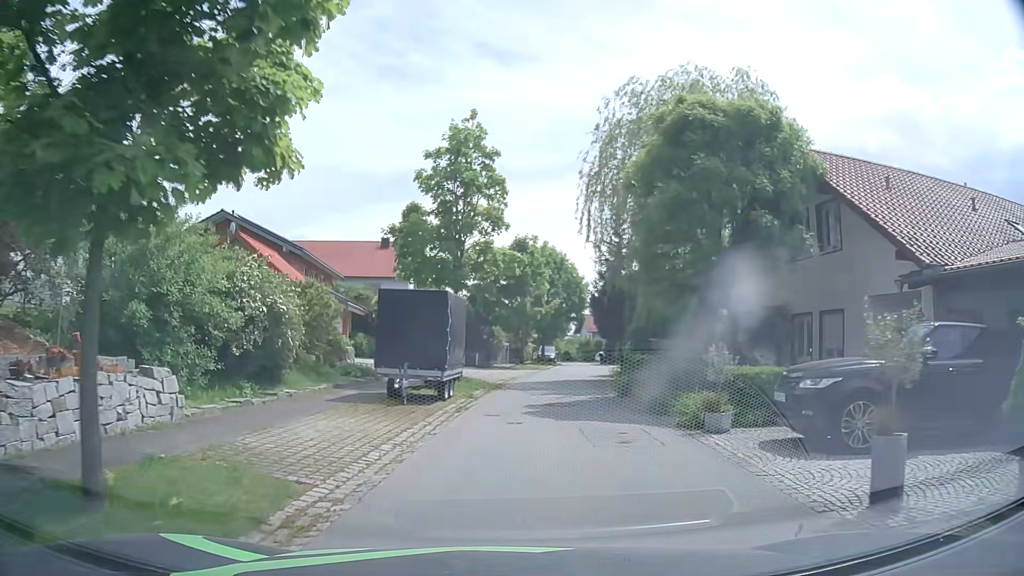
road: residential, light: Day
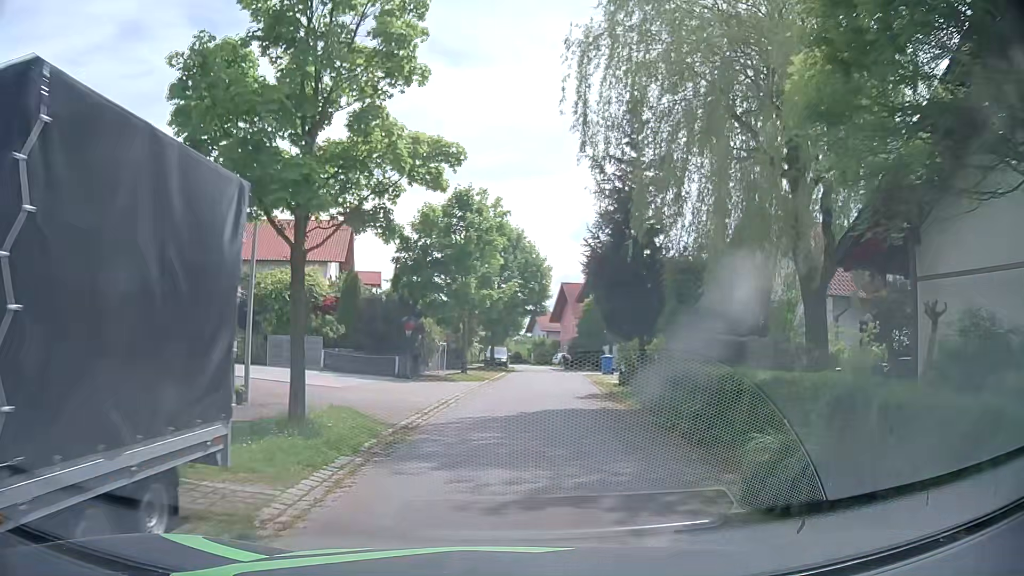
(+0.6, +12.8) m; +5°
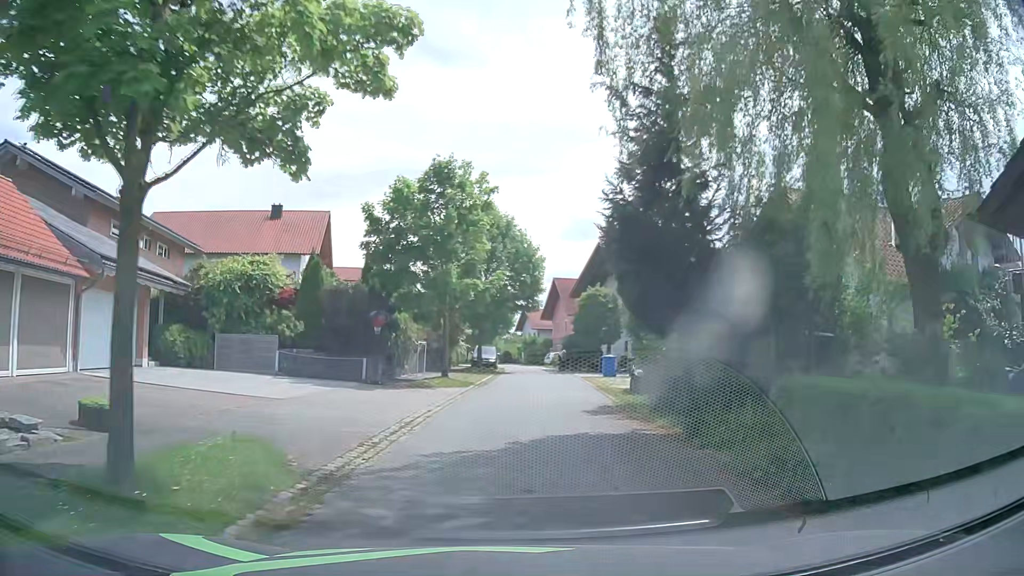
(0.0, +4.4) m; 0°
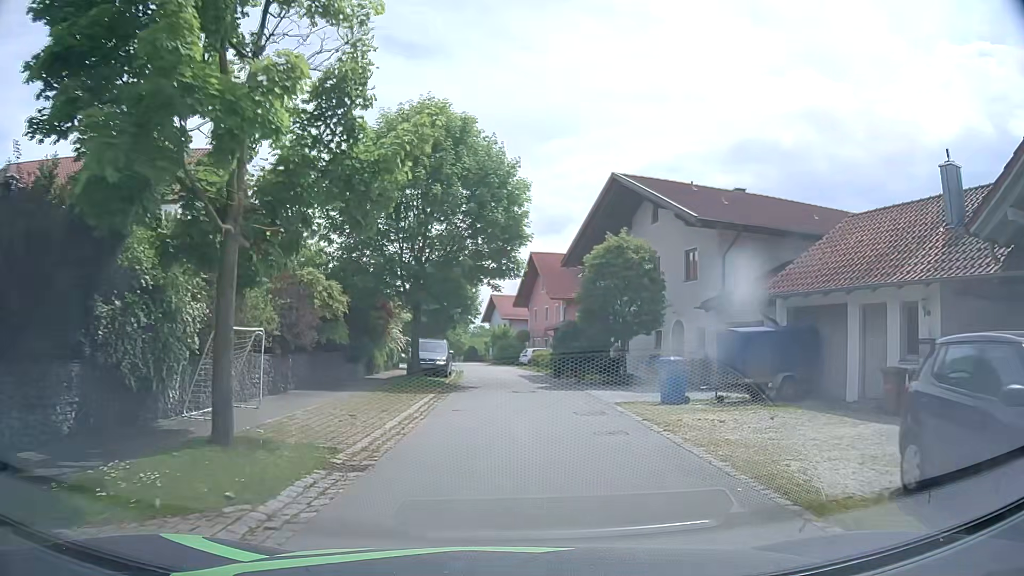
(+0.6, +17.8) m; +4°
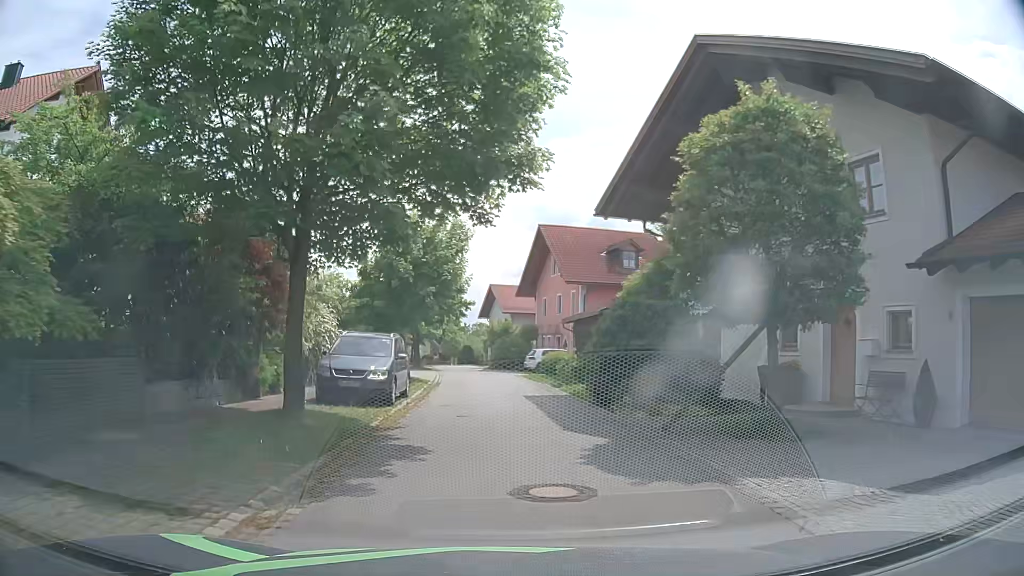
(+0.1, +13.7) m; 0°
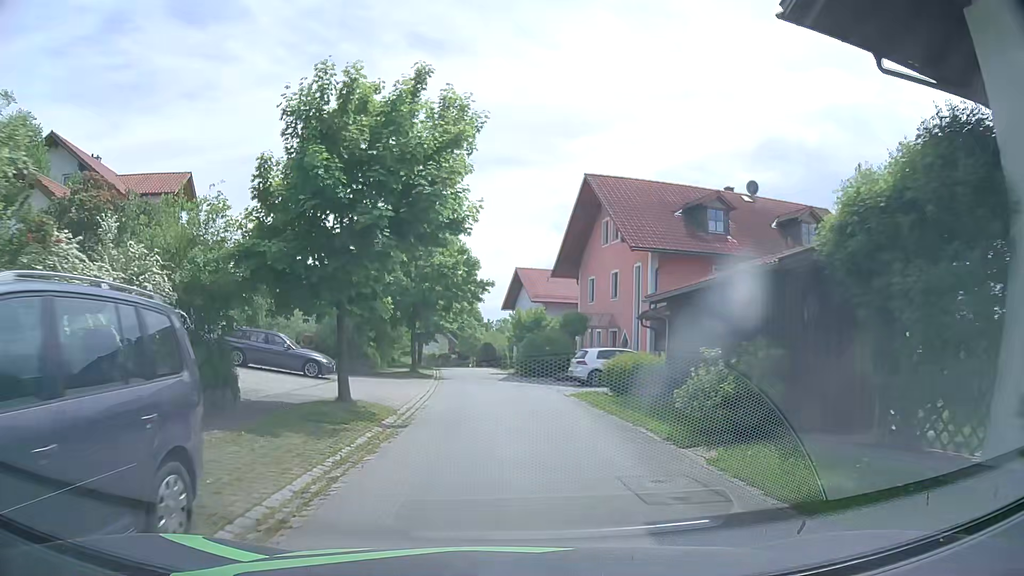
(-0.5, +13.9) m; -3°
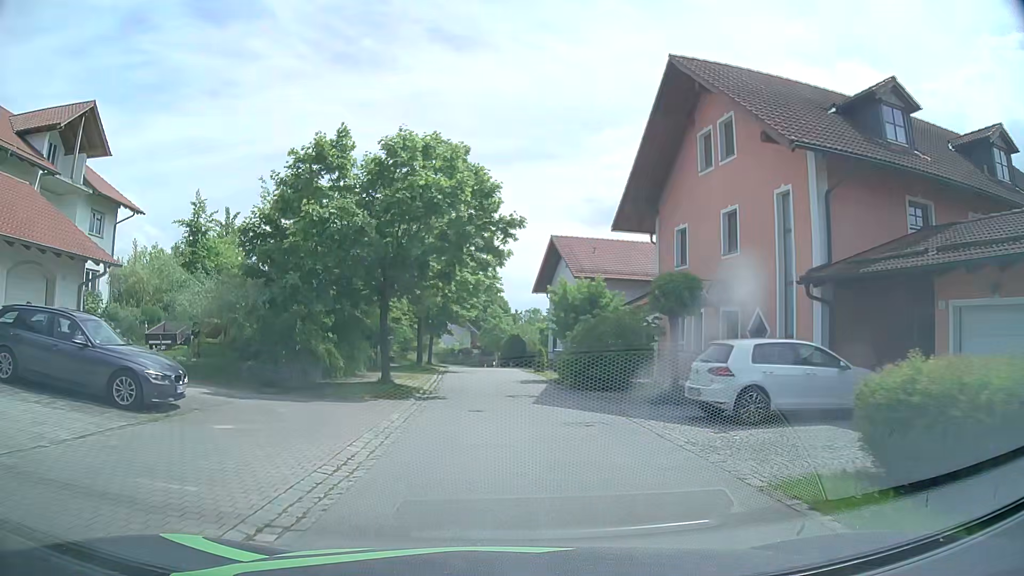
(-0.1, +14.1) m; -2°
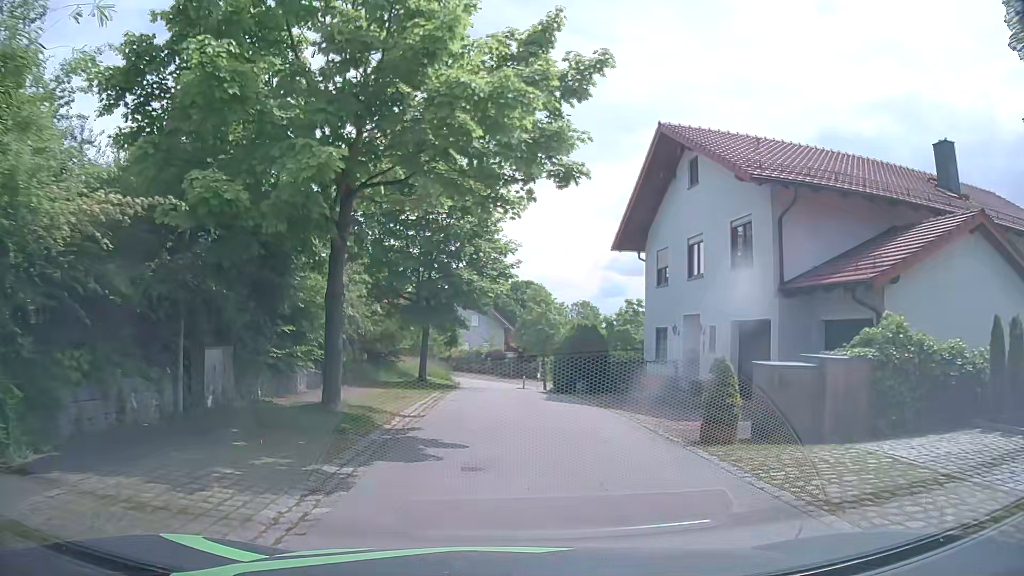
(-0.5, +23.6) m; -4°
(0, +10) (0, +20) (0, +30) (0, +40) (-2, +50) (-6, +59) (-14, +66) (-22, +71) (-30, +77) (-35, +86) m
